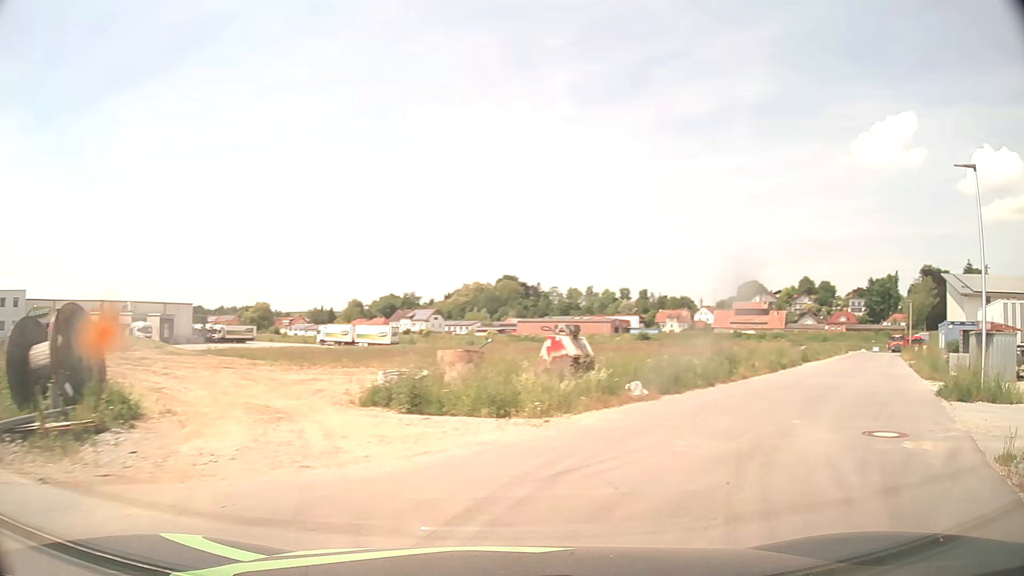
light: Day
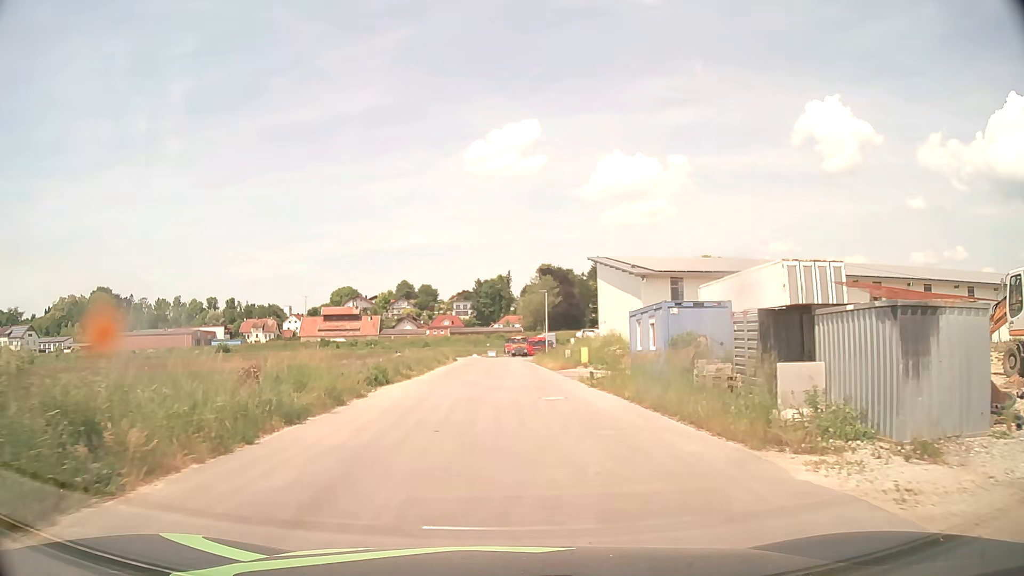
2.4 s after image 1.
(+8.5, +17.8) m; +35°
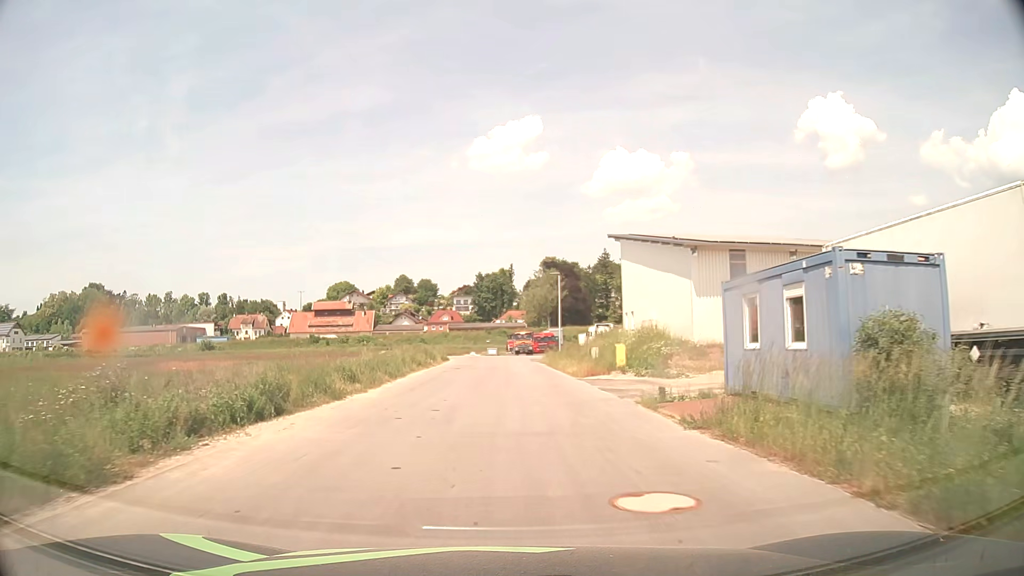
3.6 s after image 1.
(0.0, +12.2) m; 0°
